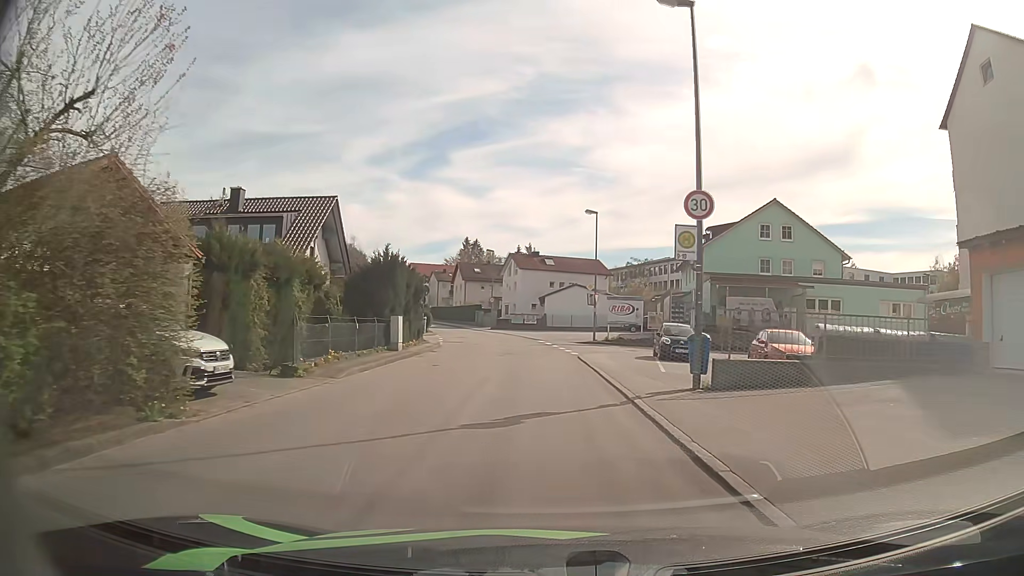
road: unclassified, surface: asphalt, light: Day
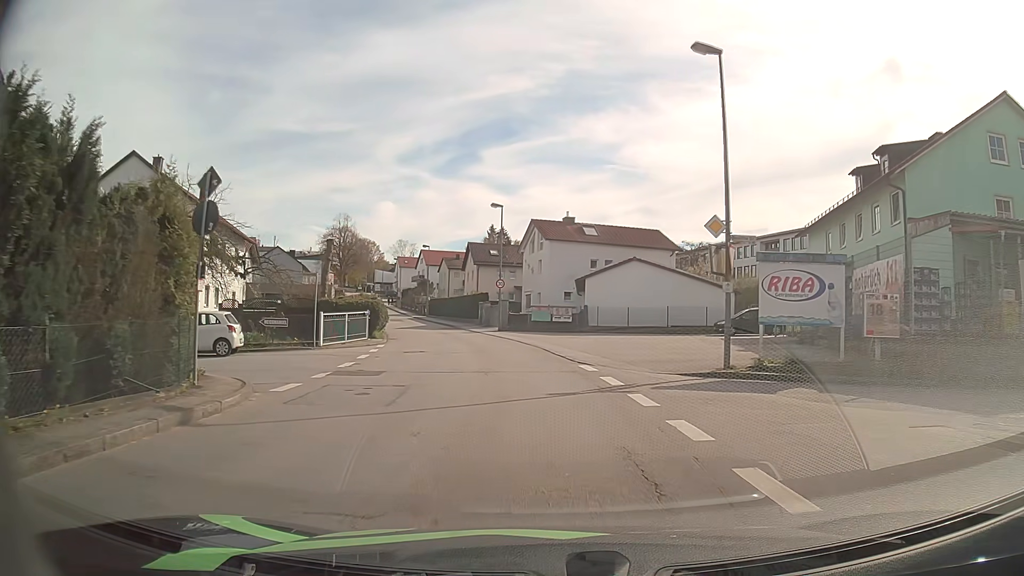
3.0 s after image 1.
(-0.6, +26.3) m; -3°
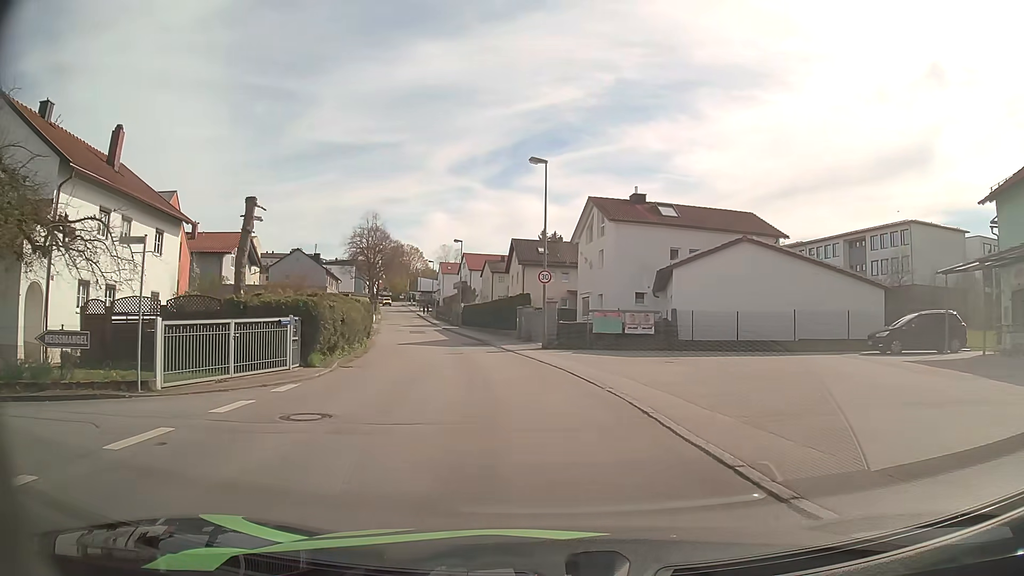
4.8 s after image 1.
(-0.4, +14.8) m; -5°
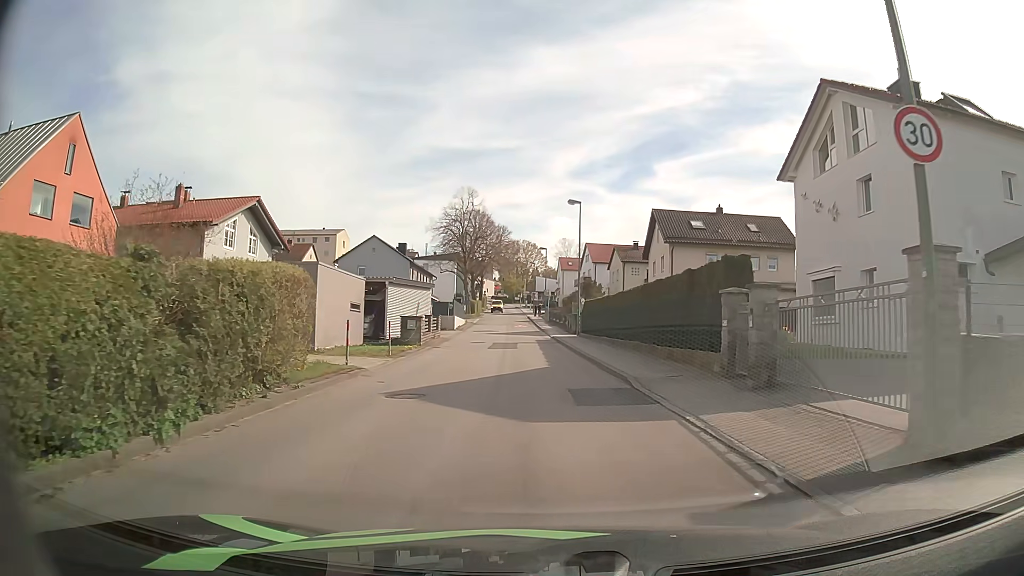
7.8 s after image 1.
(-2.1, +22.8) m; -10°
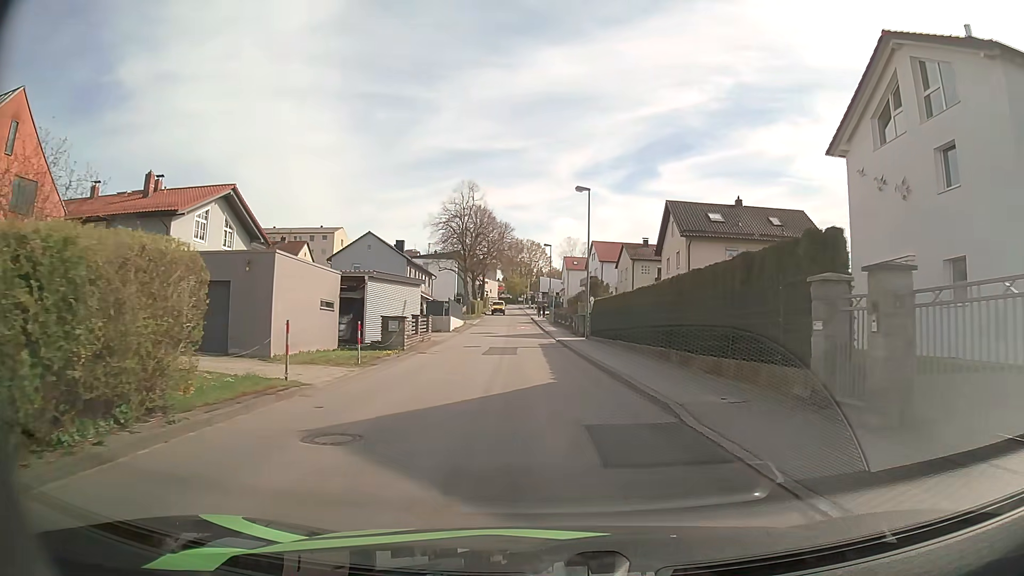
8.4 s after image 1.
(-0.1, +4.5) m; -1°
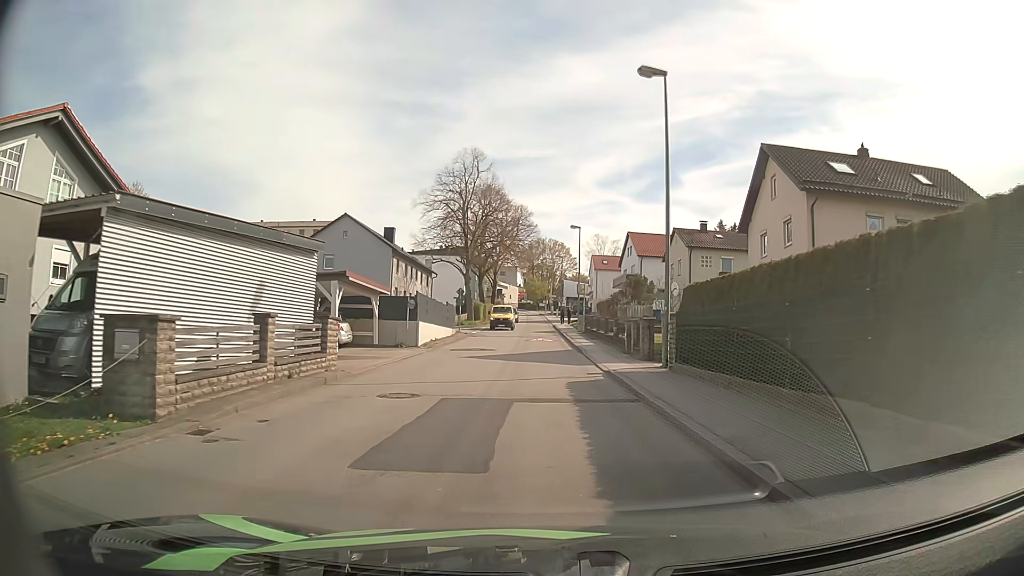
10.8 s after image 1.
(-0.4, +18.9) m; -2°
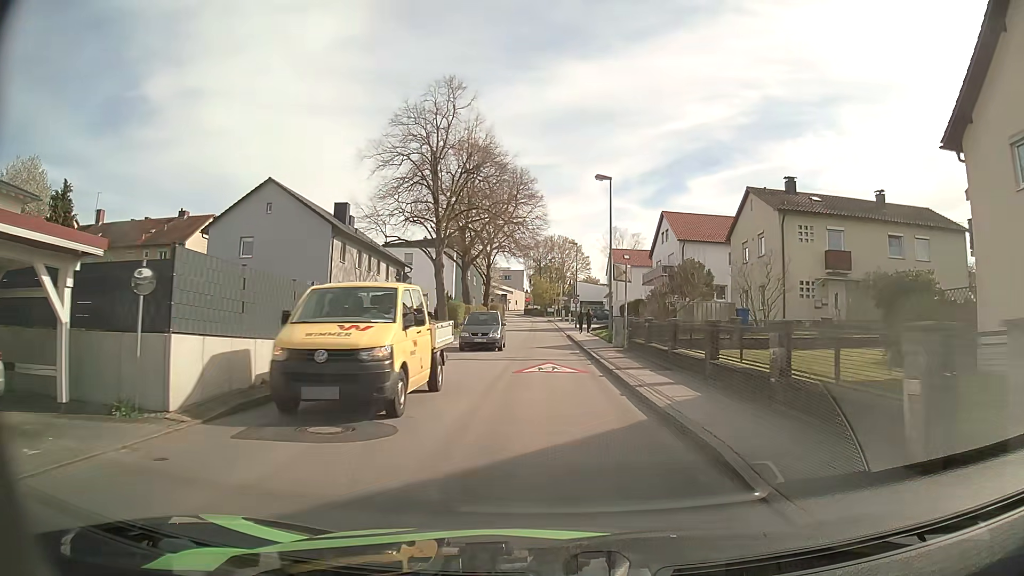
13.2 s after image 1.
(-0.2, +20.3) m; 0°
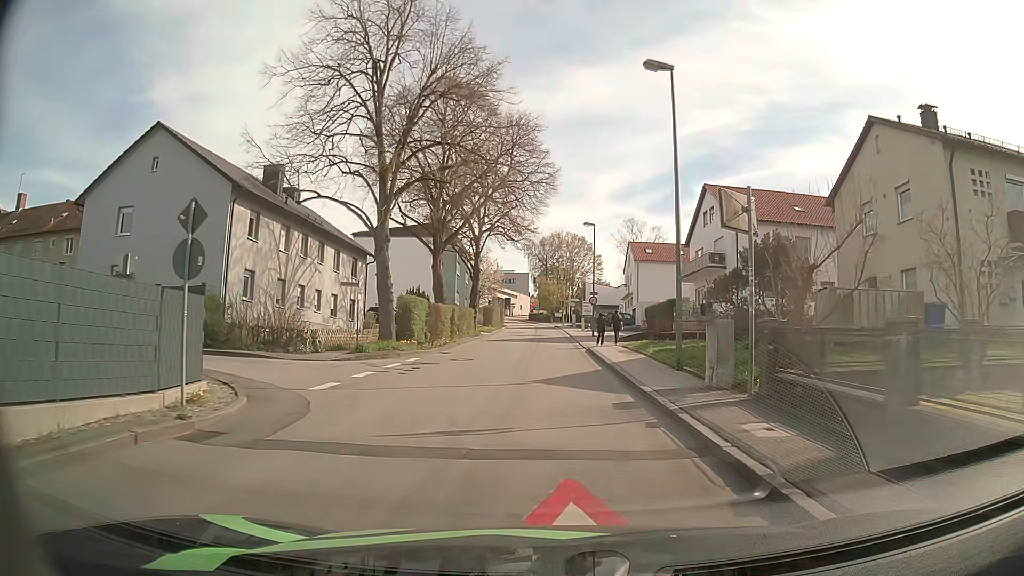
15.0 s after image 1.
(-0.2, +15.5) m; -1°
(0, +10) (0, +20) (0, +30) (0, +40) (0, +50) (0, +60) (0, +70) (-1, +80) (-1, +90) (-2, +100) m
